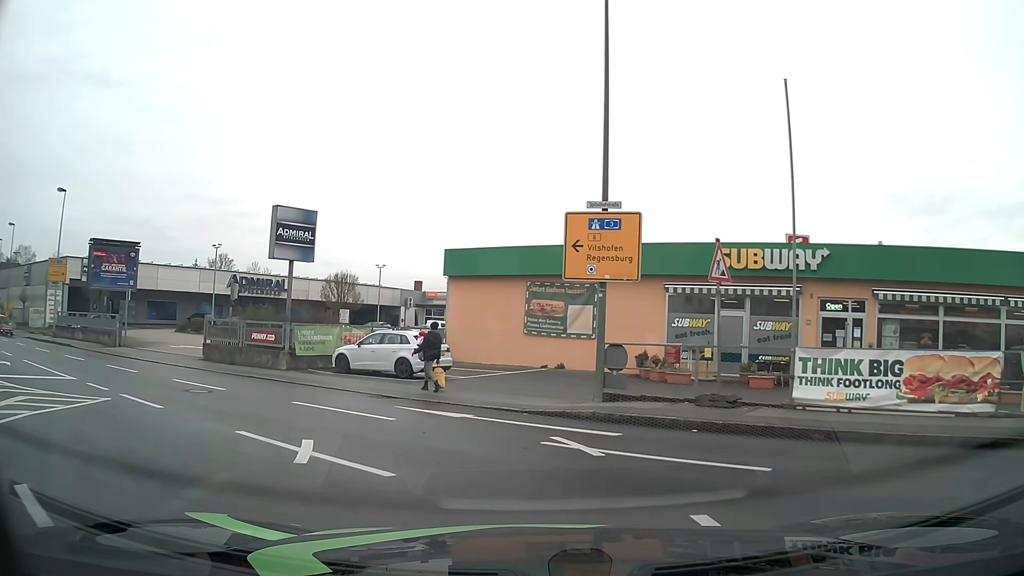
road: tertiary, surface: asphalt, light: Day
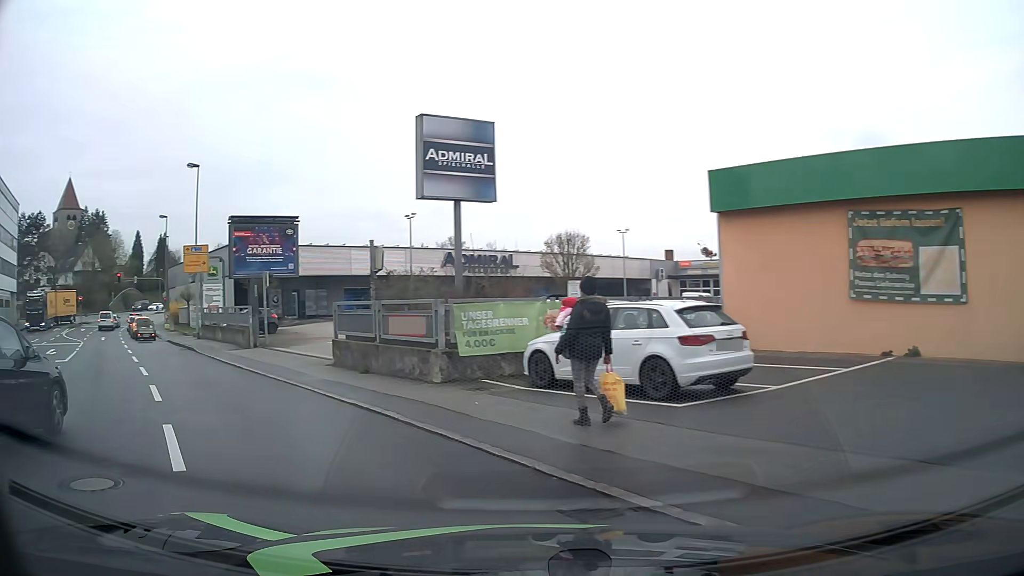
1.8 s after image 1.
(-1.4, +10.4) m; -22°
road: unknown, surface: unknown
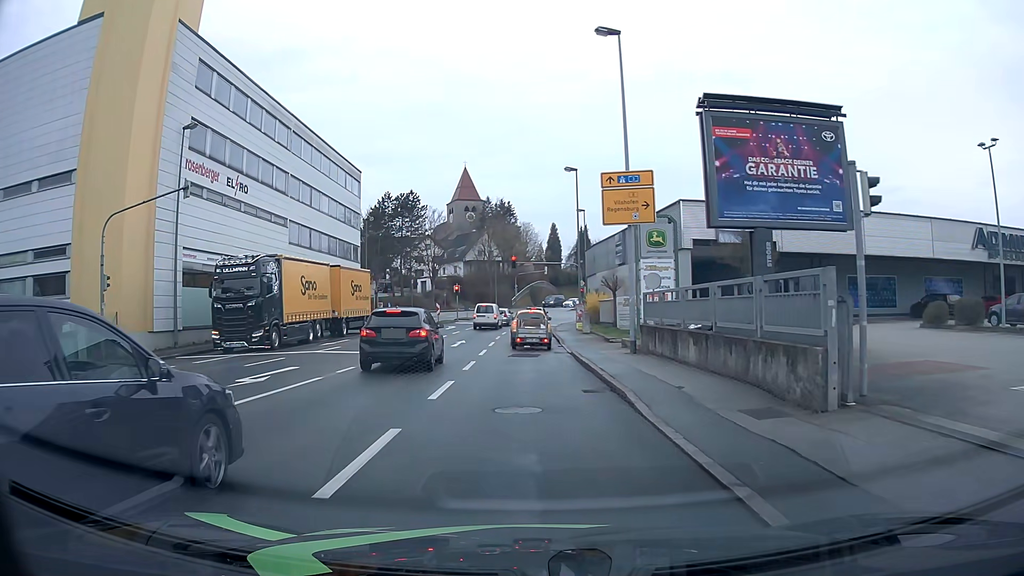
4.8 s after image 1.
(-8.6, +17.7) m; -36°
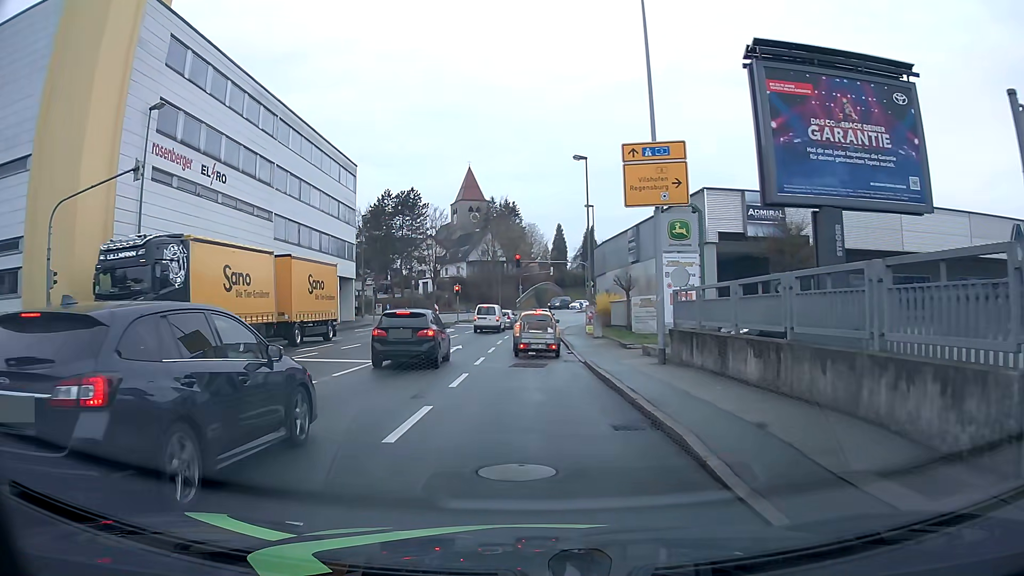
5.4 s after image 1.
(0.0, +3.6) m; 0°
(0, +10) (0, +20) (0, +30) (0, +40) (+1, +50) (+2, +60) (+7, +69) (+15, +73) (+25, +74) (+35, +74) m
